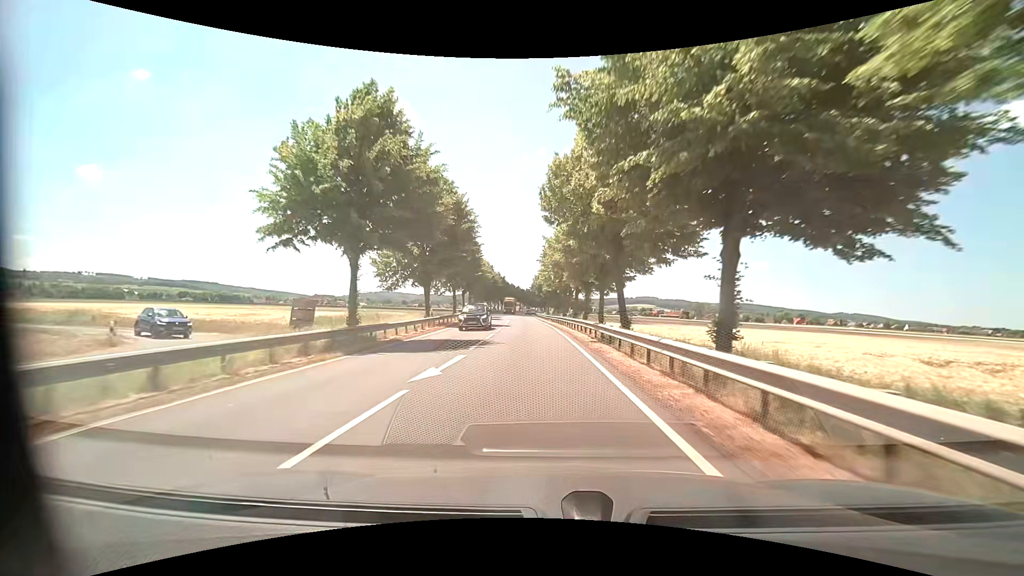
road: primary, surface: asphalt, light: Day
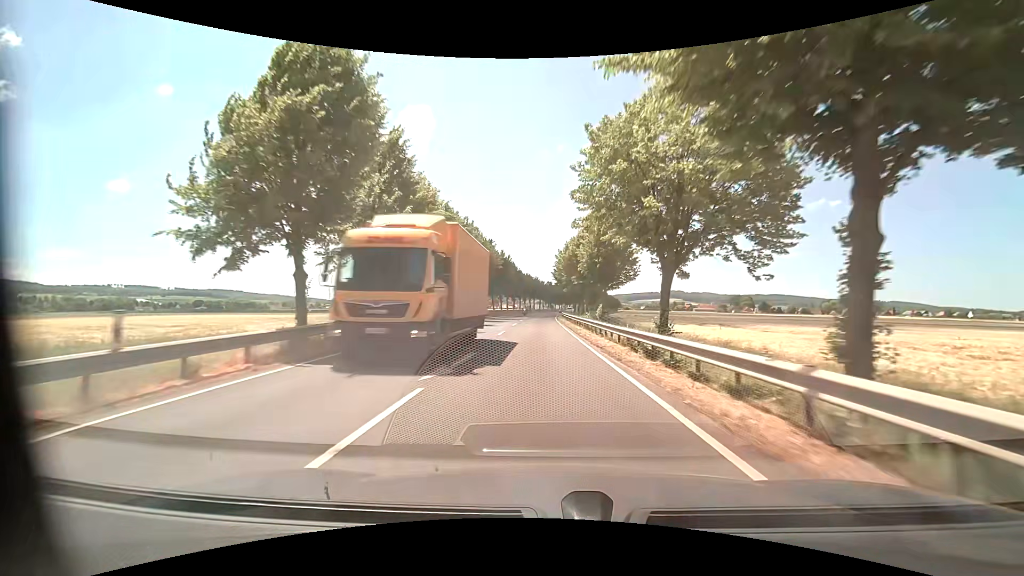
(-1.0, +42.4) m; -2°
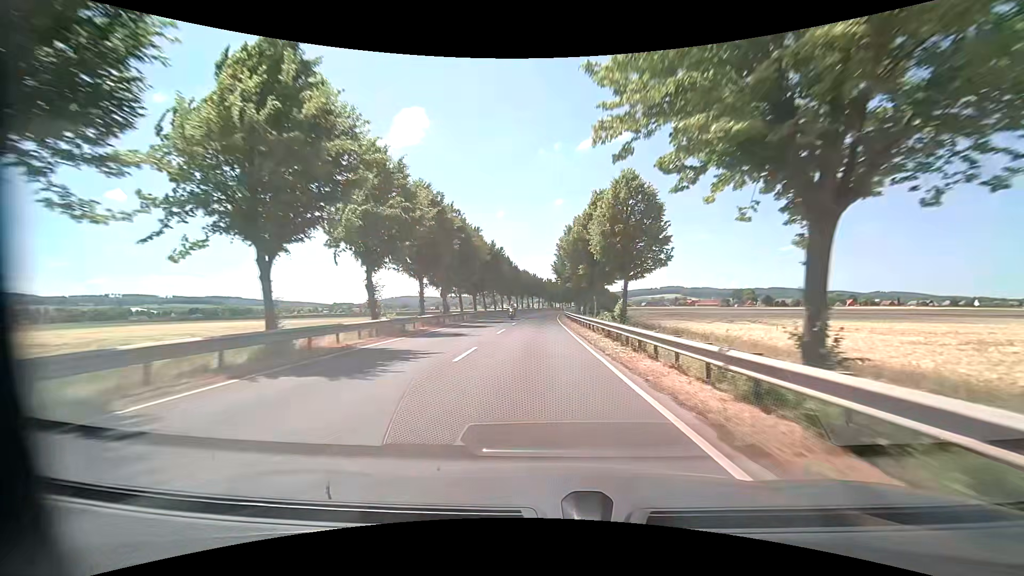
(0.0, +10.9) m; 0°
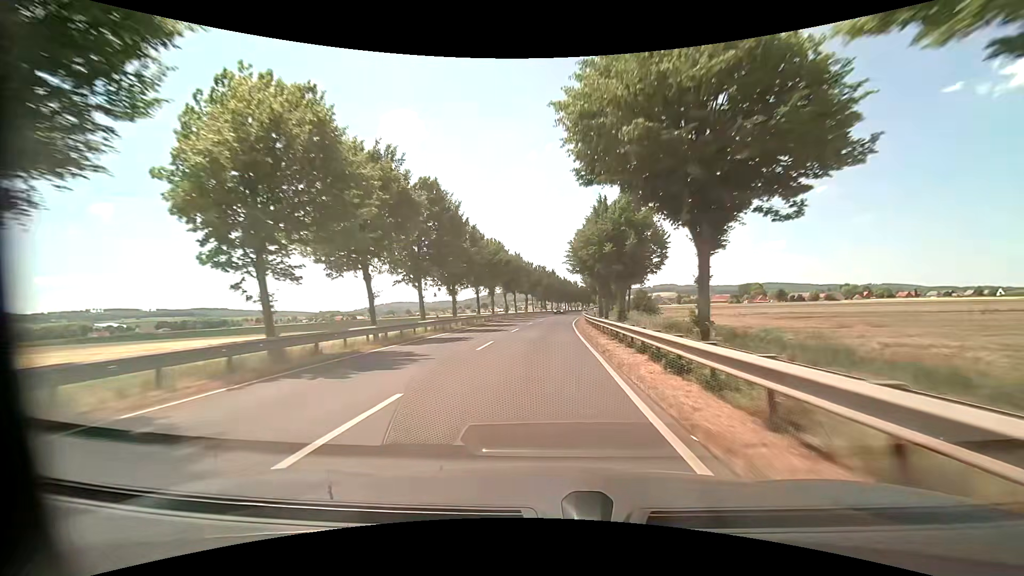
(0.0, +55.8) m; 0°
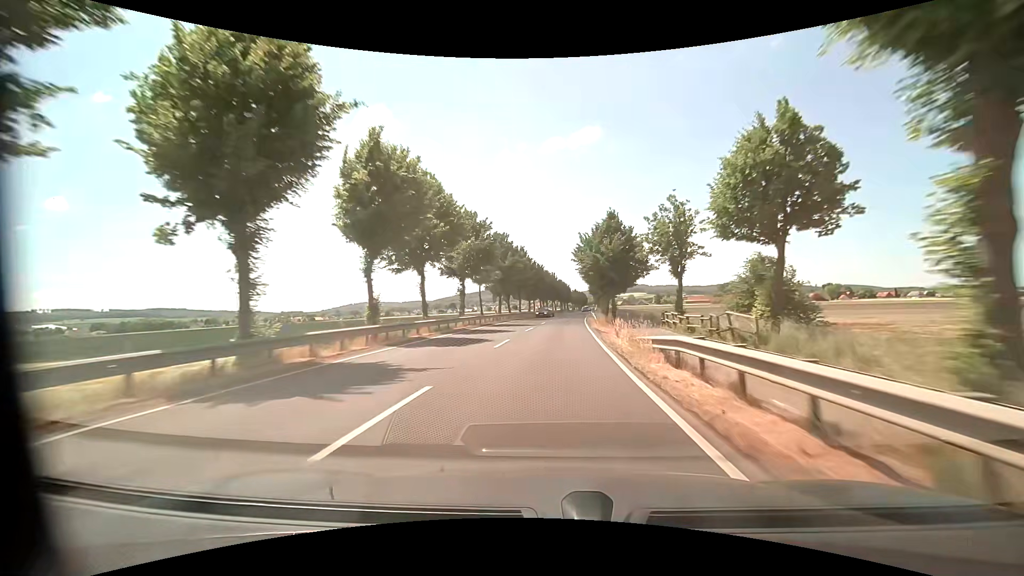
(+1.4, +46.9) m; +4°
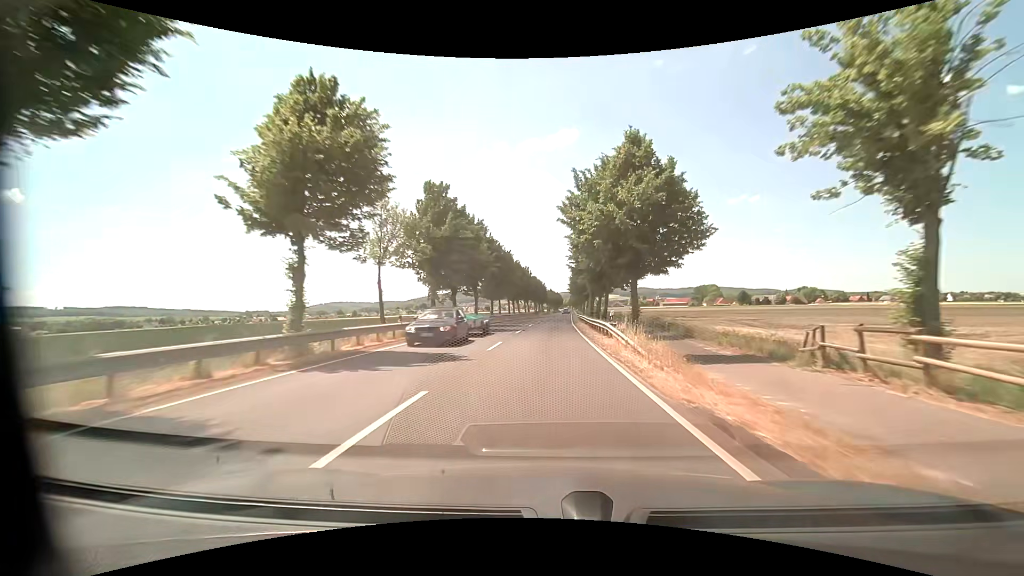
(+0.6, +24.3) m; +3°
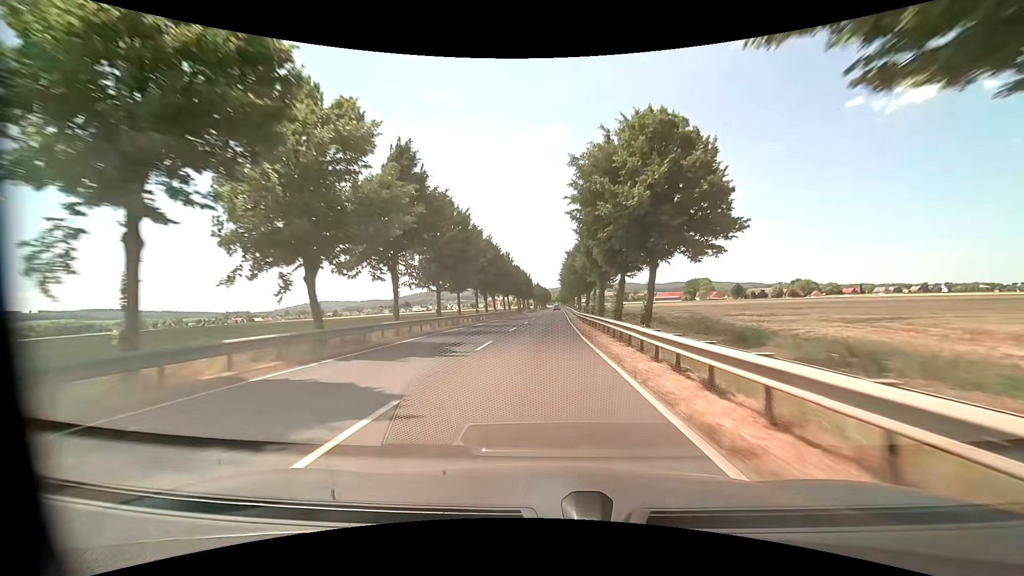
(+0.4, +24.8) m; +2°
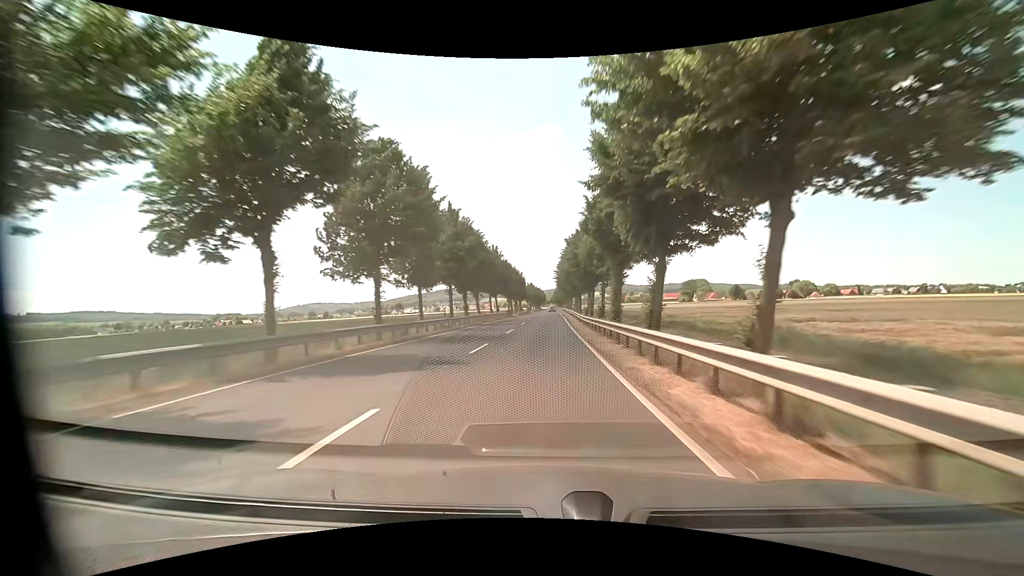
(0.0, +12.5) m; 0°
(0, +10) (0, +20) (0, +30) (0, +40) (+1, +50) (+1, +60) (+1, +70) (+1, +80) (+1, +90) (+1, +100) m
